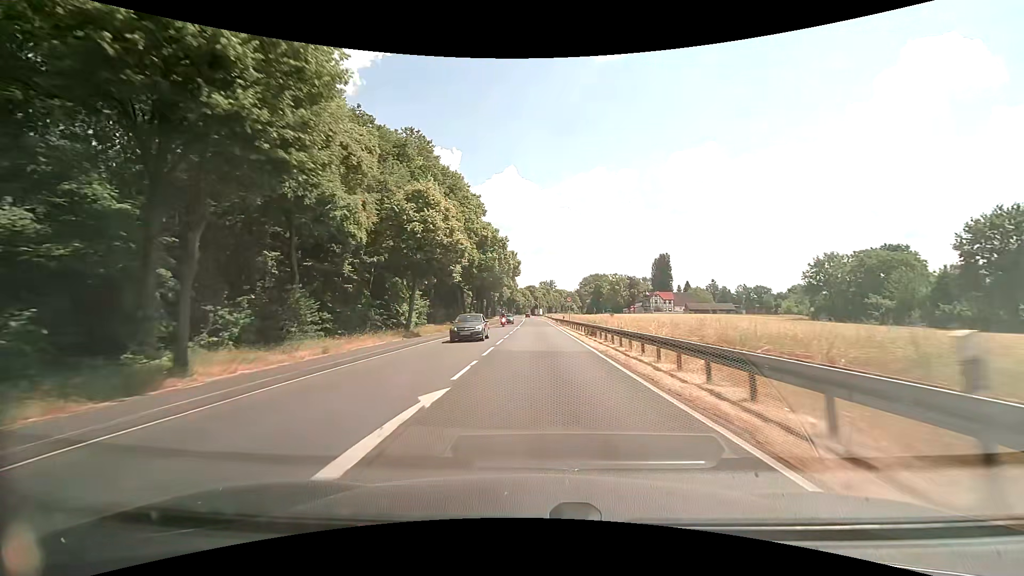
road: primary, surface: asphalt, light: Day
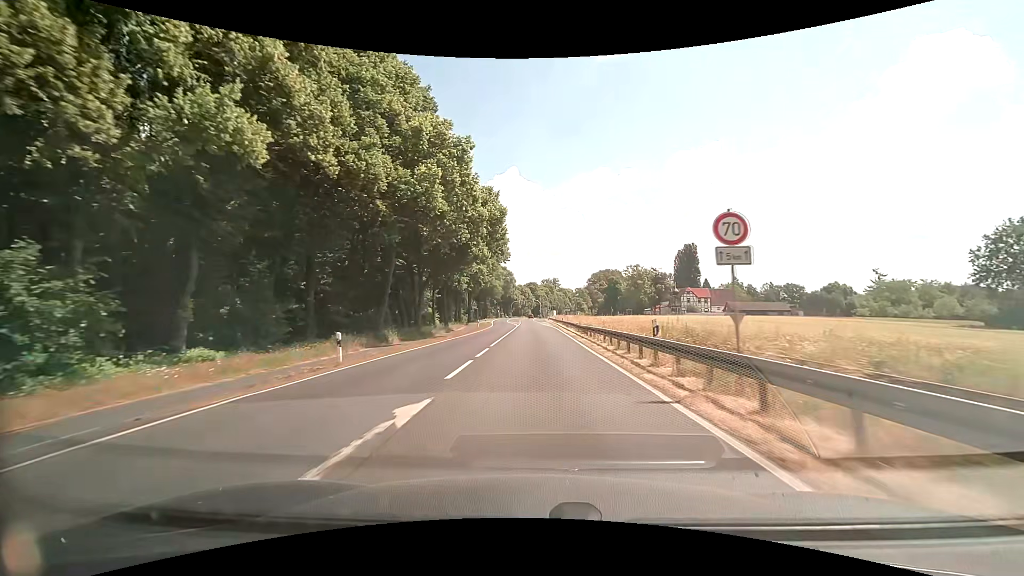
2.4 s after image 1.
(+0.1, +43.2) m; 0°
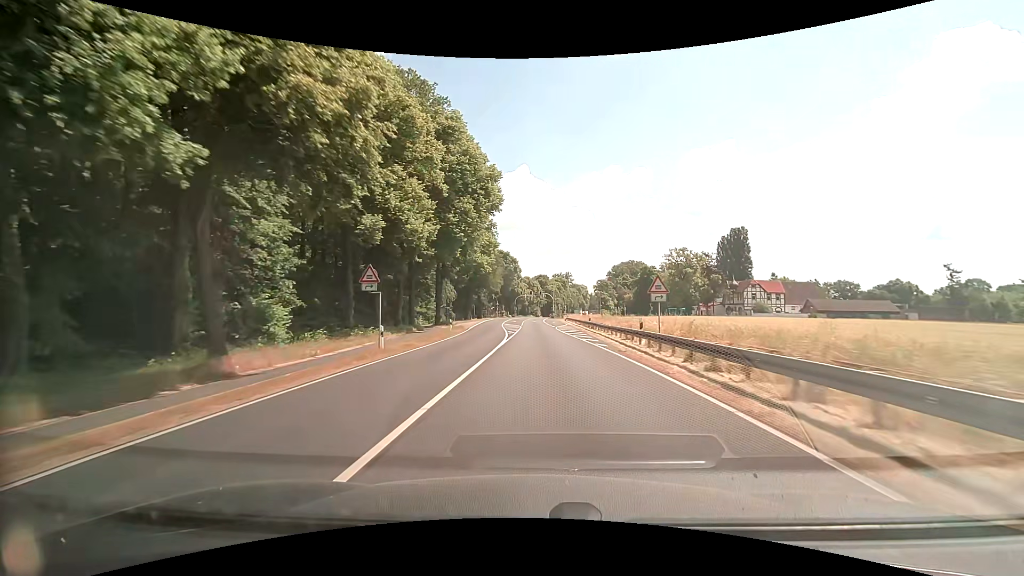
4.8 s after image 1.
(-0.4, +43.1) m; -1°
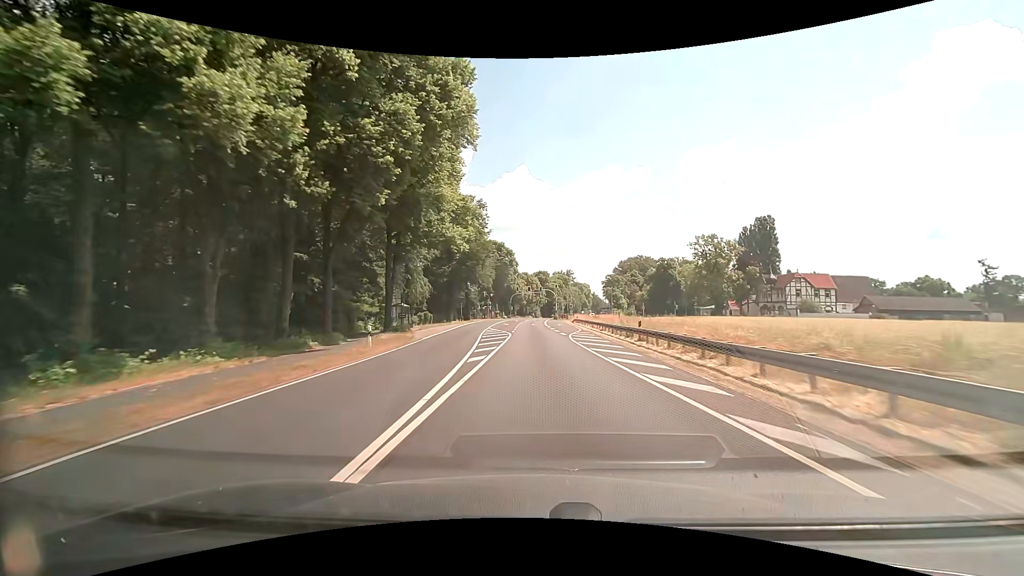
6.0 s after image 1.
(0.0, +21.6) m; 0°
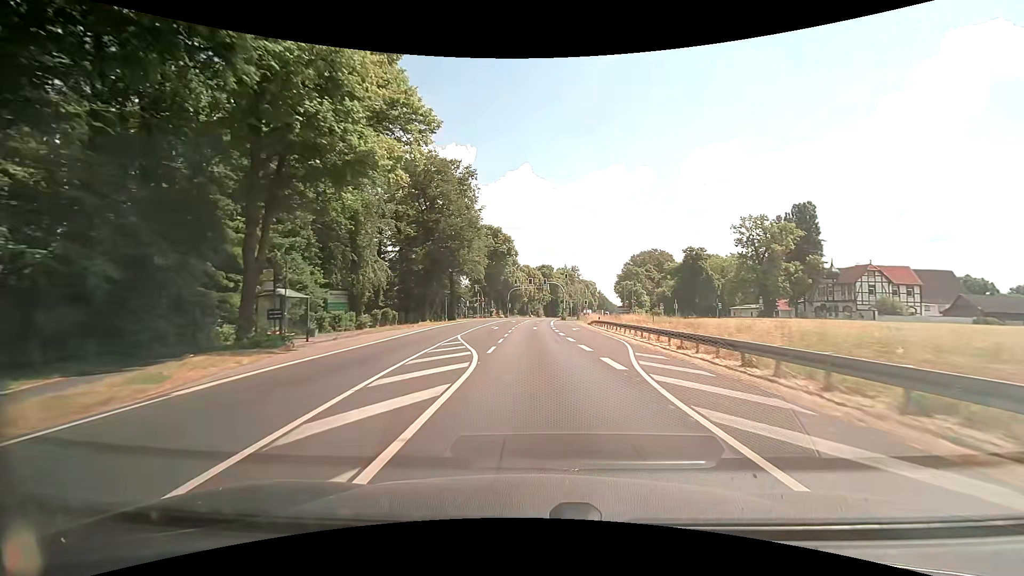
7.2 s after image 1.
(-0.1, +21.5) m; -1°
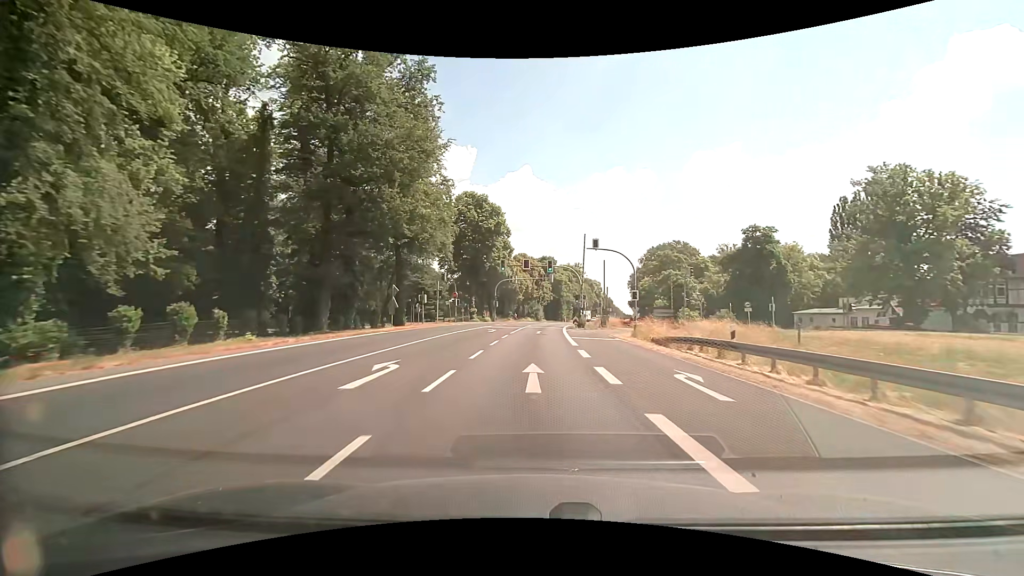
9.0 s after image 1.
(+0.1, +32.3) m; 0°
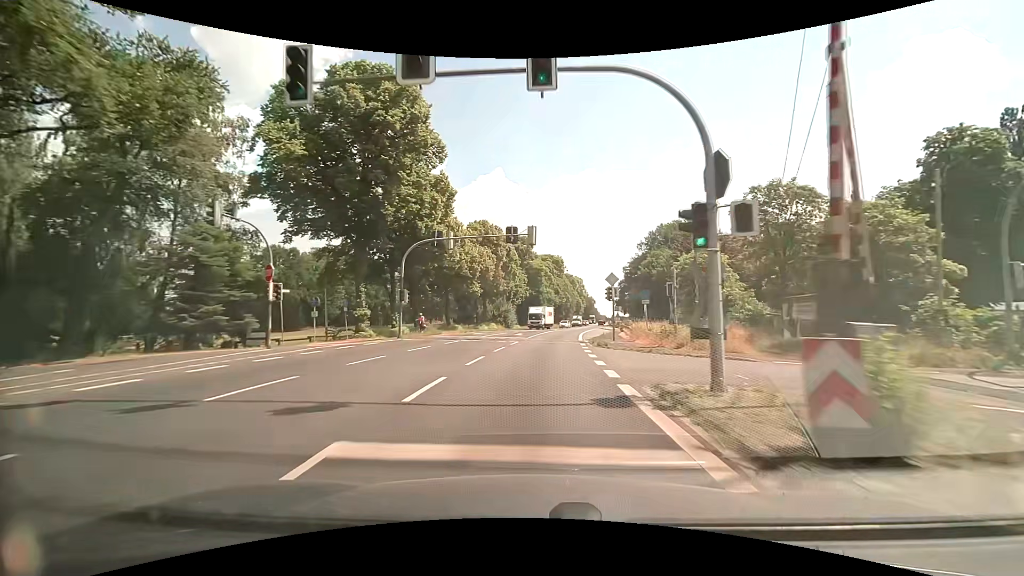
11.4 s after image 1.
(+0.9, +42.9) m; +3°
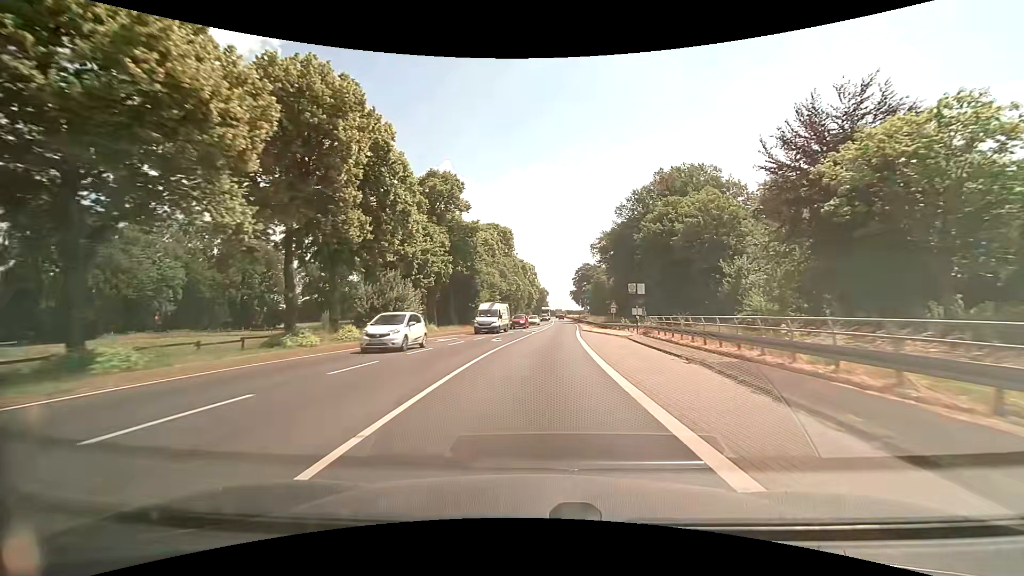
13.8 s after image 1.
(+2.1, +43.0) m; +6°
(0, +10) (0, +20) (+1, +30) (+1, +40) (+2, +50) (+3, +60) (+4, +70) (+4, +80) (+5, +90) (+6, +100) m
